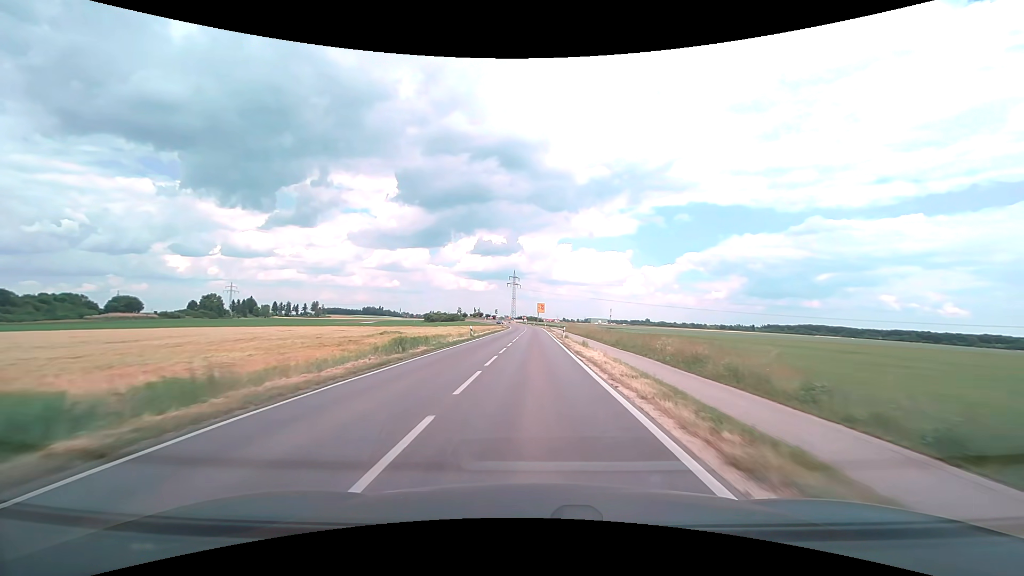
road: secondary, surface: asphalt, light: Day
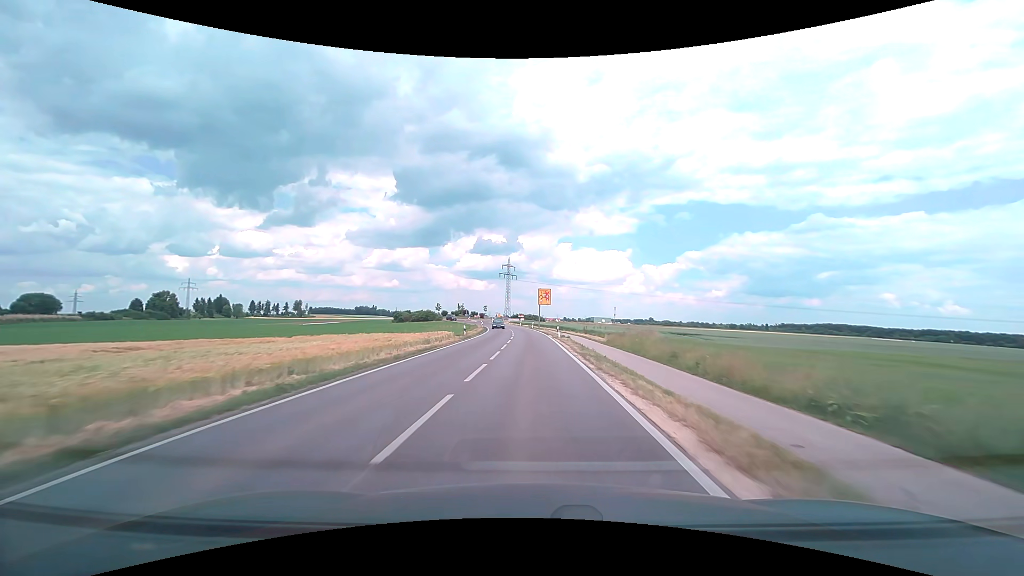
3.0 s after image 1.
(+0.1, +52.3) m; 0°
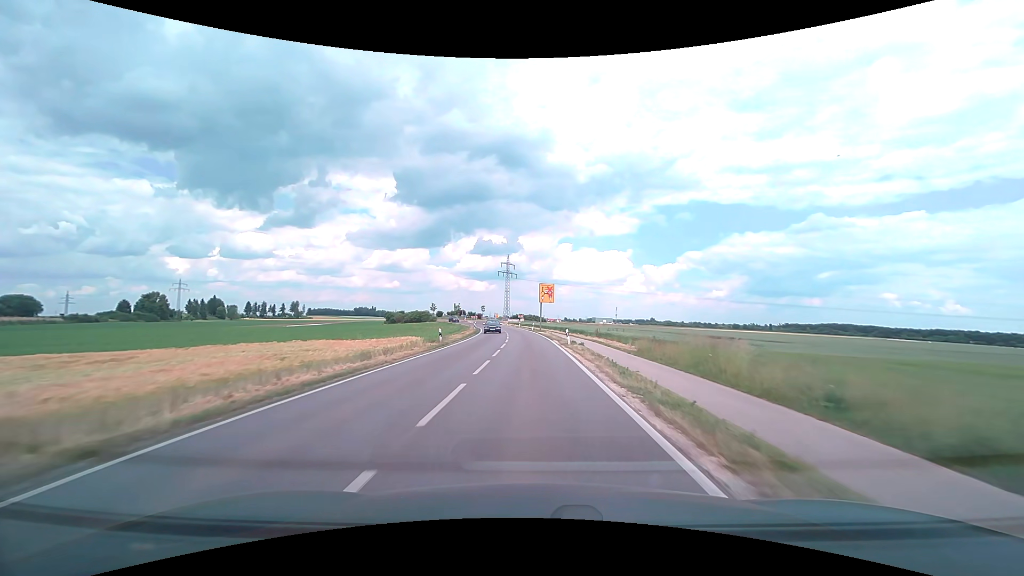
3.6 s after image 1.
(0.0, +10.4) m; 0°
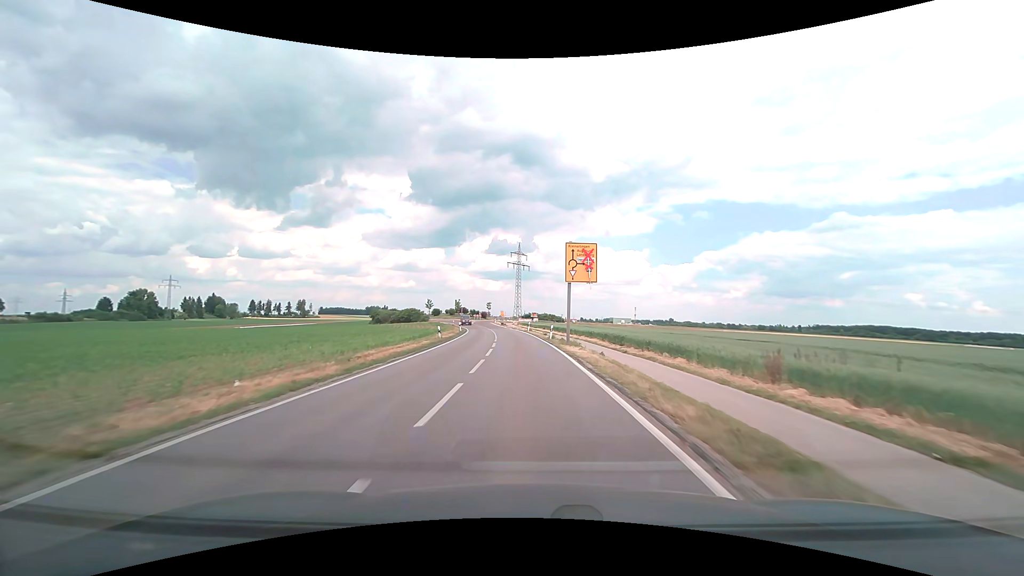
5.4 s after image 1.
(-0.3, +30.2) m; -1°
(0, +10) (0, +20) (-1, +30) (-1, +40) (-2, +50) (-4, +60) (-5, +70) (-7, +80) (-8, +89) (-10, +99) m
